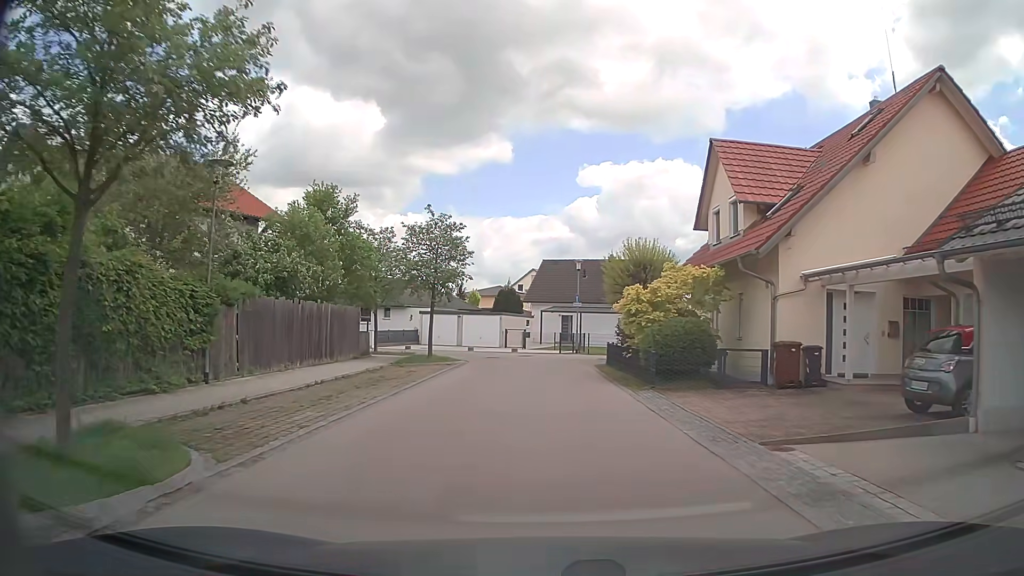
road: residential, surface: asphalt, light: Day
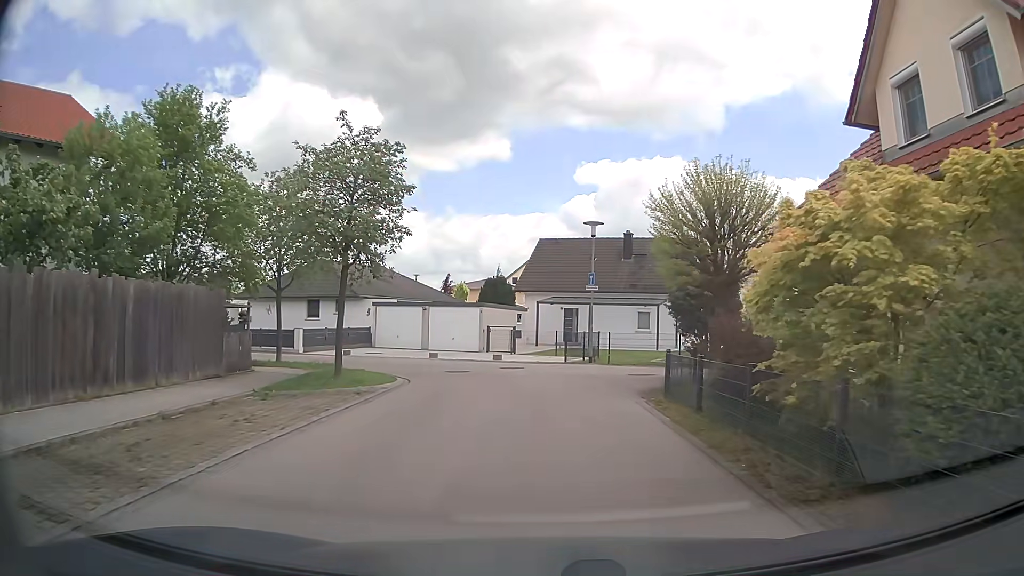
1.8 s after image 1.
(-0.1, +12.5) m; 0°
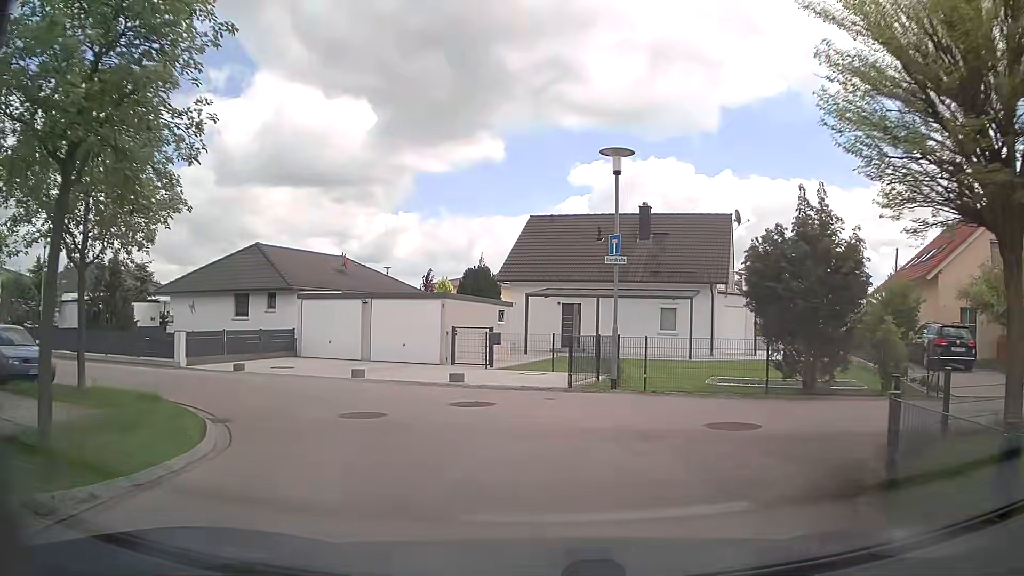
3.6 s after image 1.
(+0.1, +10.0) m; -1°
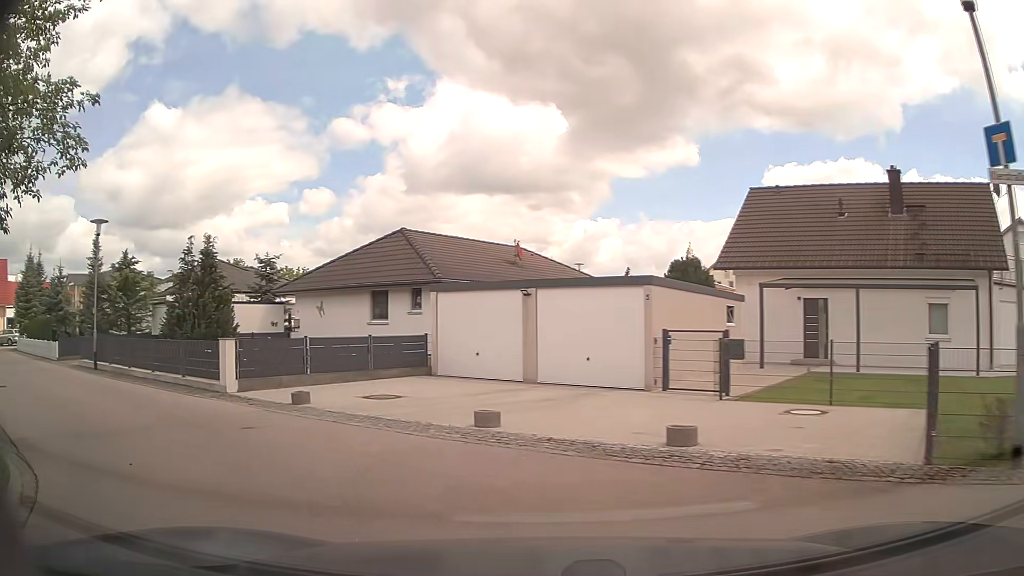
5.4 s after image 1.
(-0.6, +8.2) m; -16°
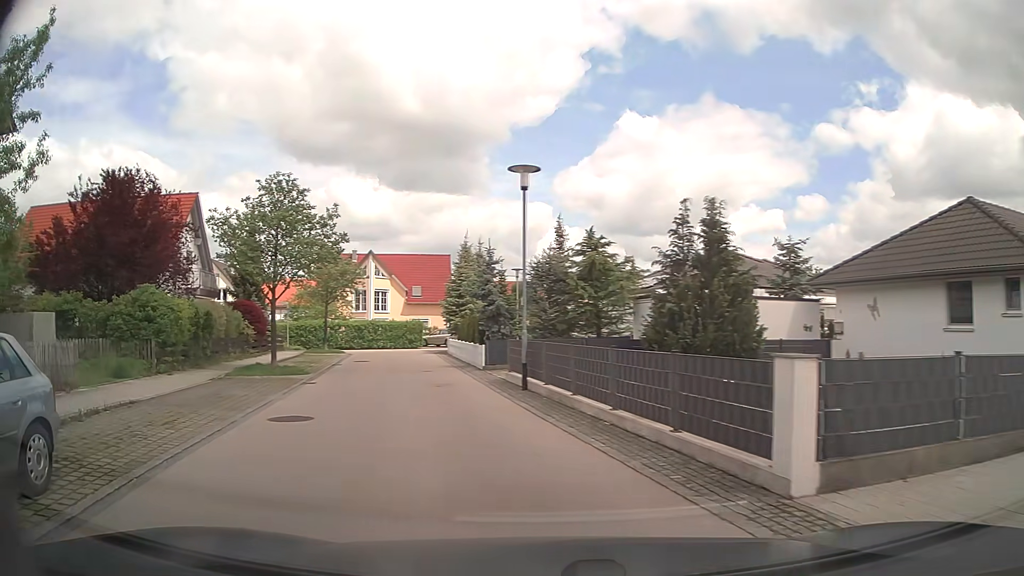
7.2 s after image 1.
(-3.2, +8.3) m; -43°
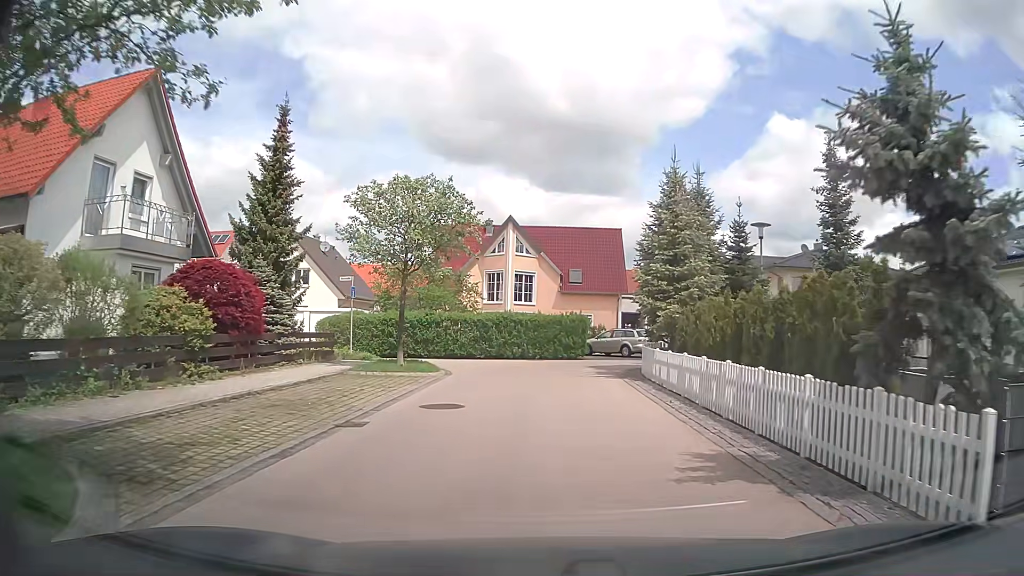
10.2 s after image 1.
(-3.5, +19.2) m; -12°
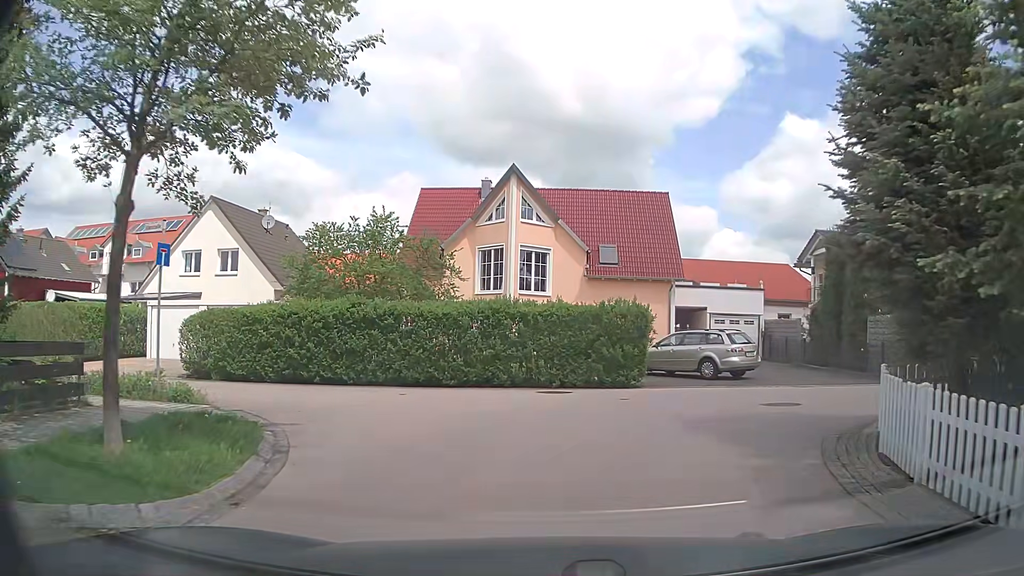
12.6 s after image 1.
(-0.3, +14.4) m; -1°
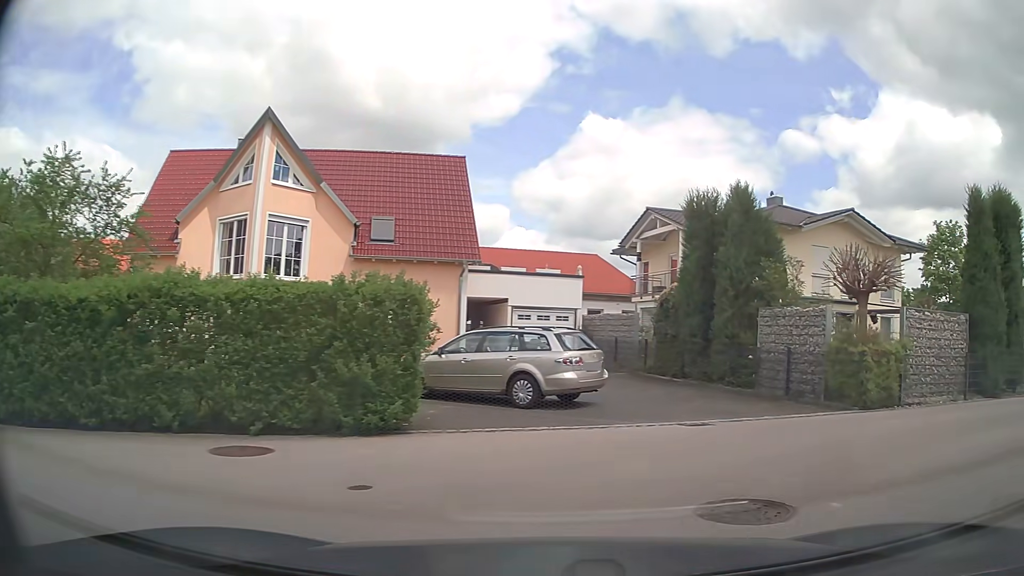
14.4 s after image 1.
(+0.6, +7.5) m; +17°
(+4, +9) (+14, +12) (+23, +15) (+33, +18) (+41, +24) (+40, +33) (+37, +43) (+35, +53) (+32, +62) (+29, +72) m
